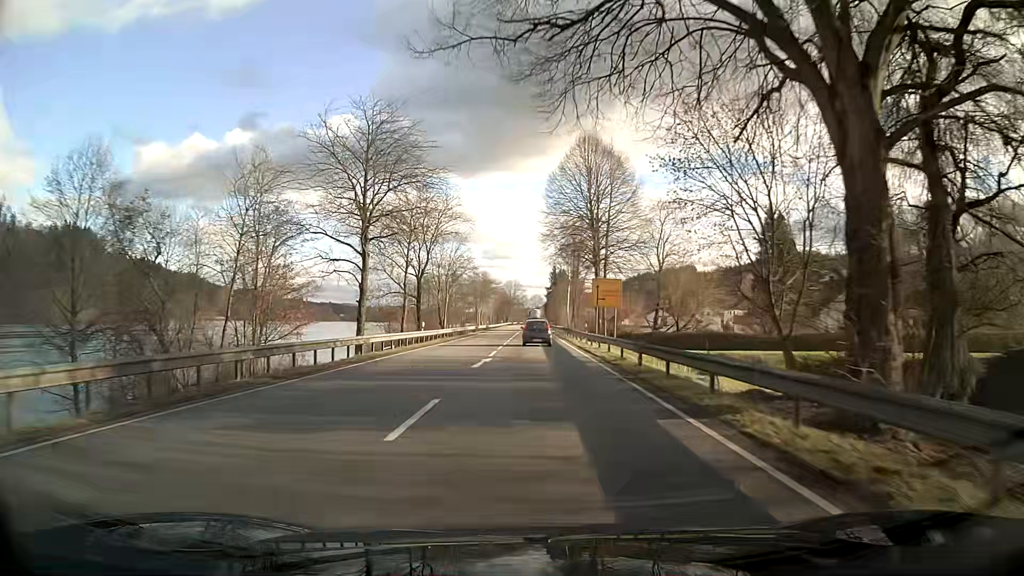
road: primary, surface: asphalt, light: Day
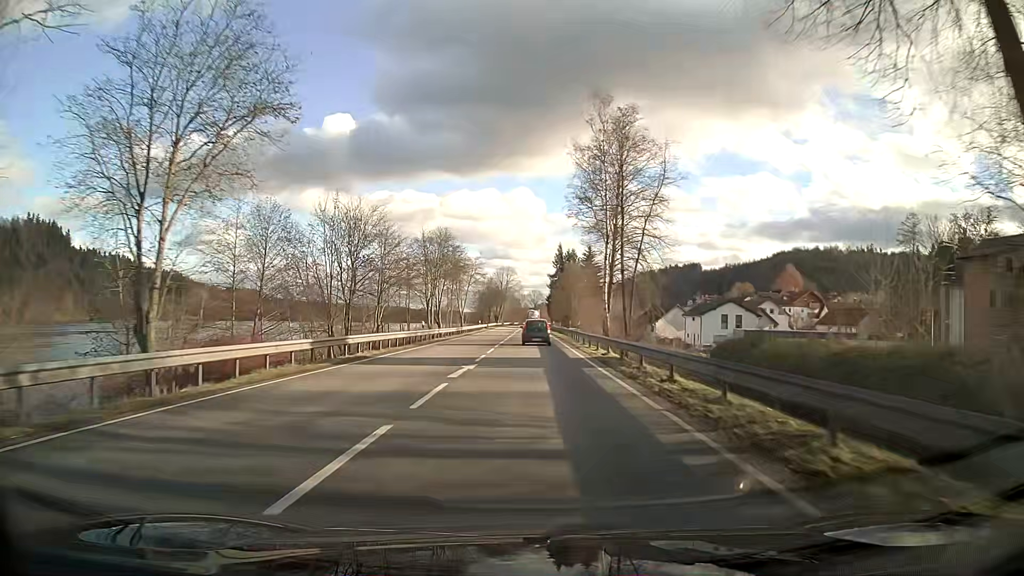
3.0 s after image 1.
(+0.1, +57.9) m; 0°
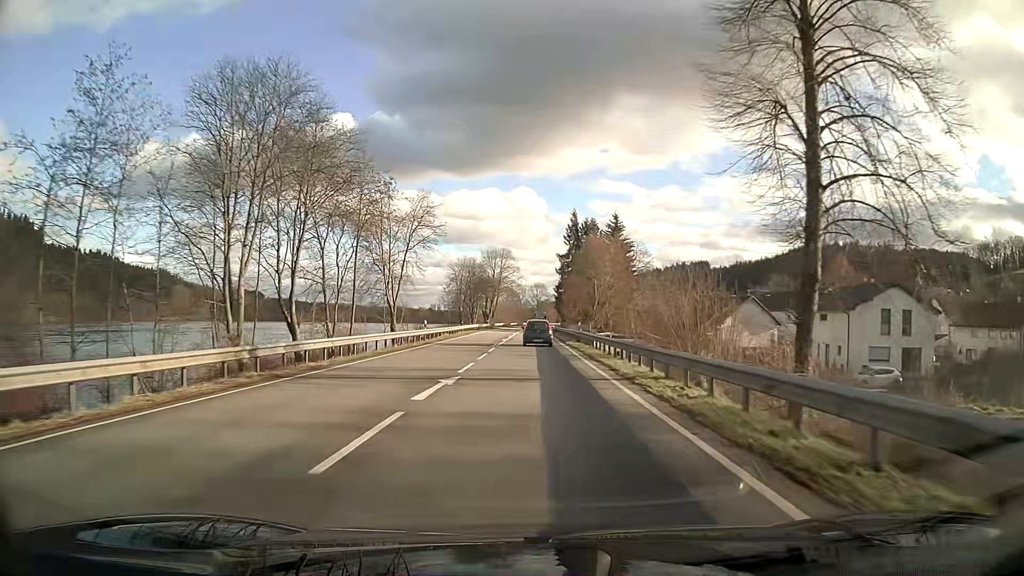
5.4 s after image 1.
(-0.2, +46.9) m; 0°
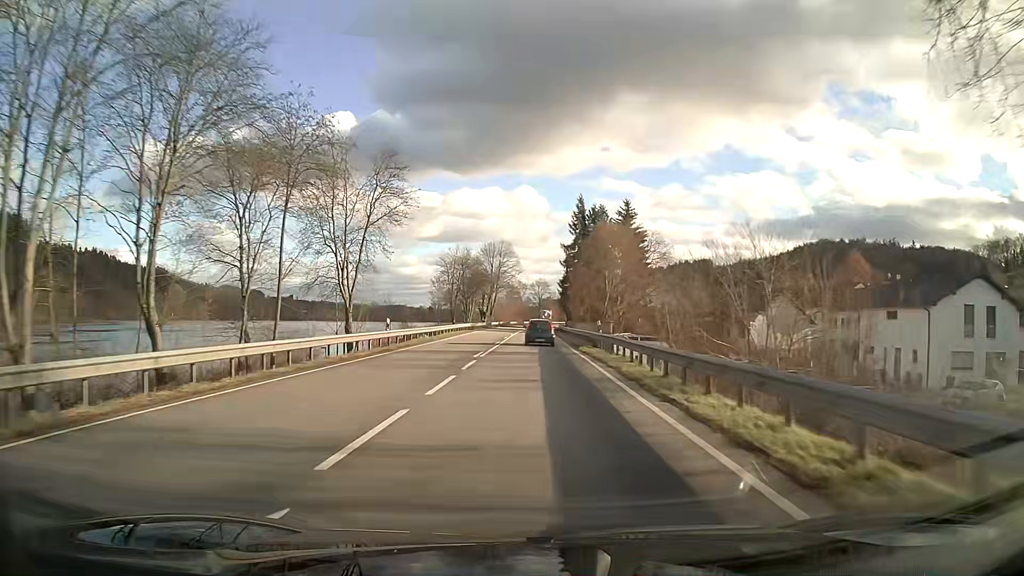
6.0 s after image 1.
(0.0, +11.8) m; 0°
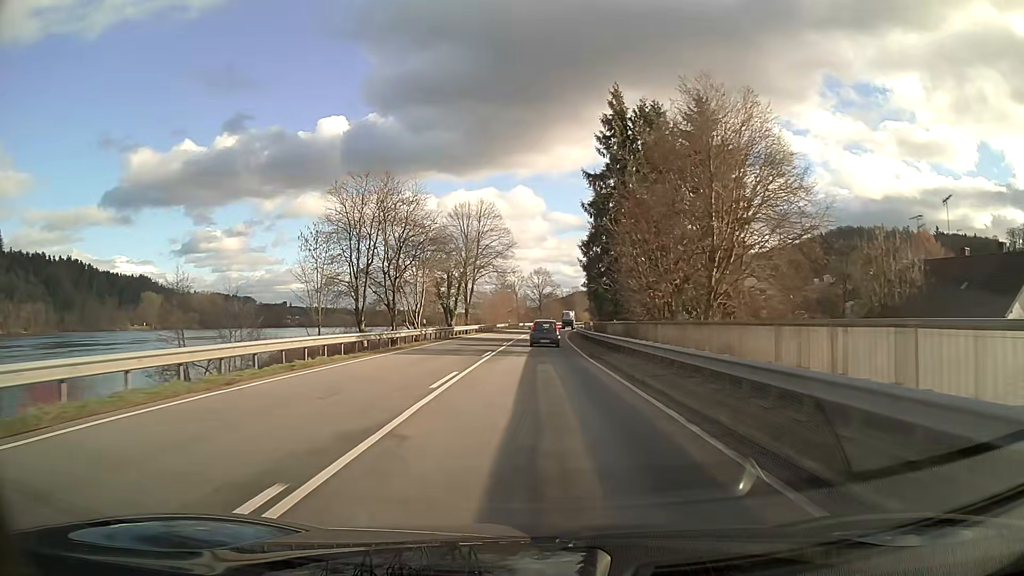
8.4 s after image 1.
(+0.1, +47.1) m; 0°
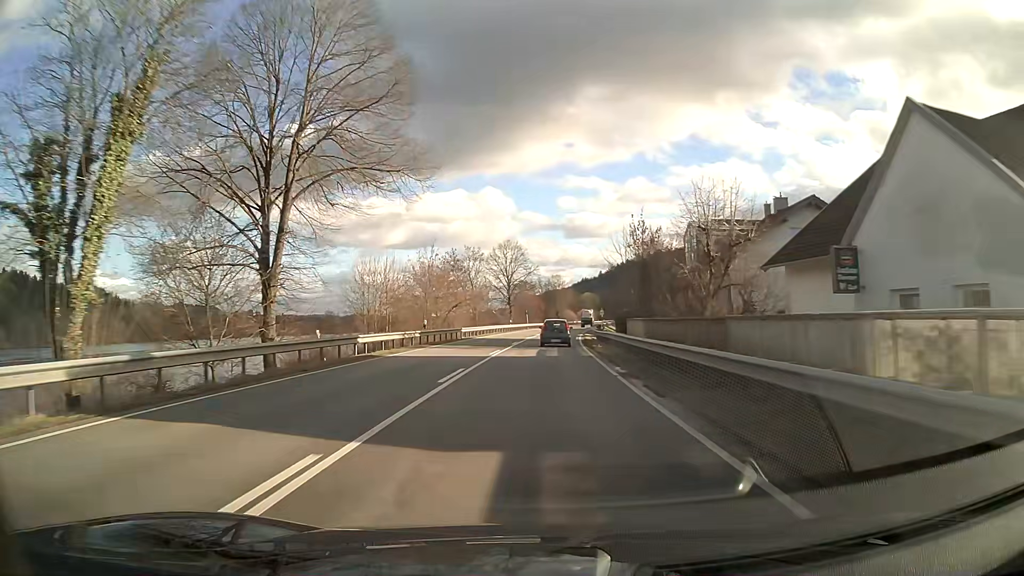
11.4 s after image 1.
(+1.1, +58.8) m; +3°
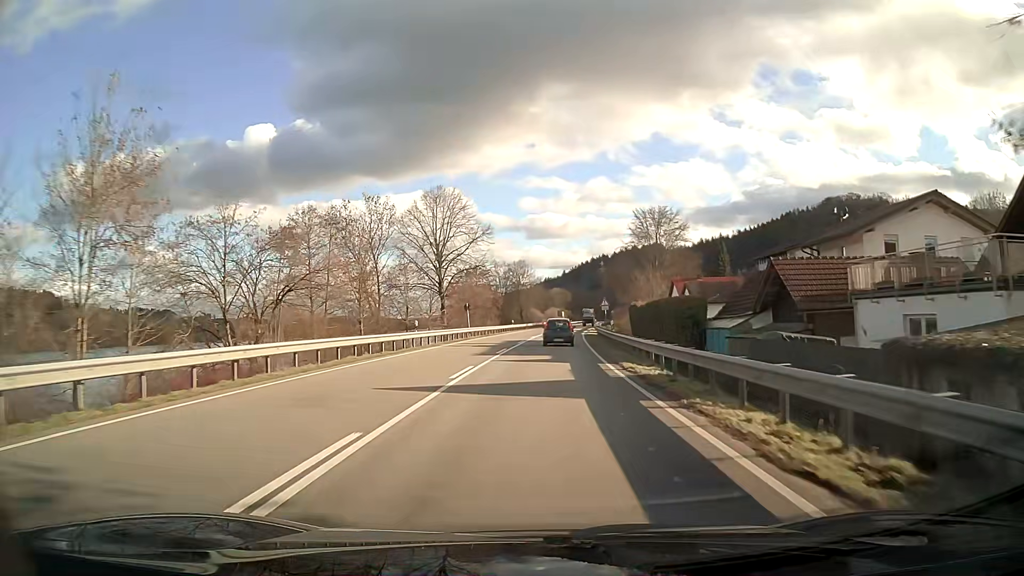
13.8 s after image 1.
(+1.2, +46.8) m; +3°
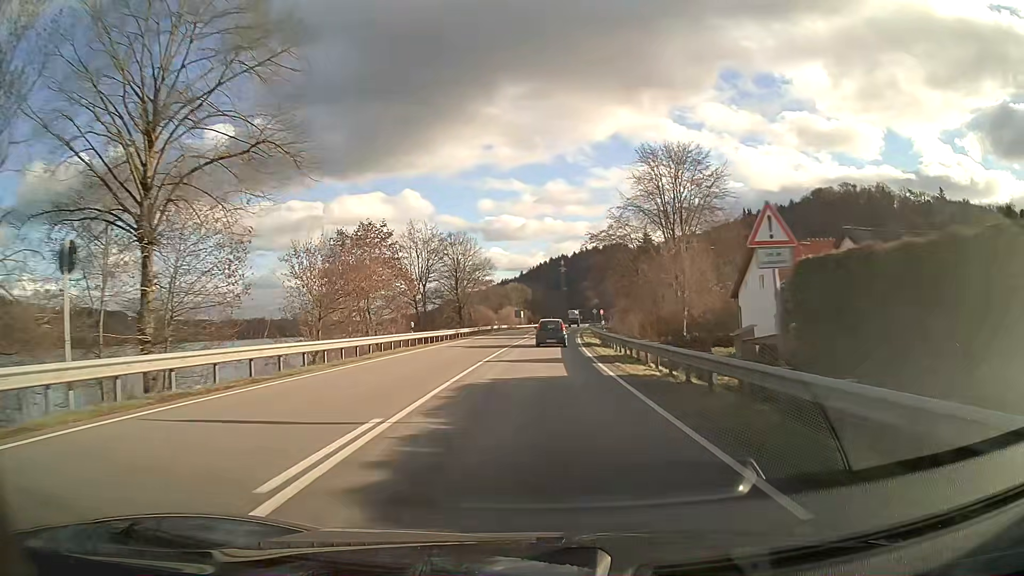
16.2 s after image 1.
(+1.5, +46.5) m; +4°
